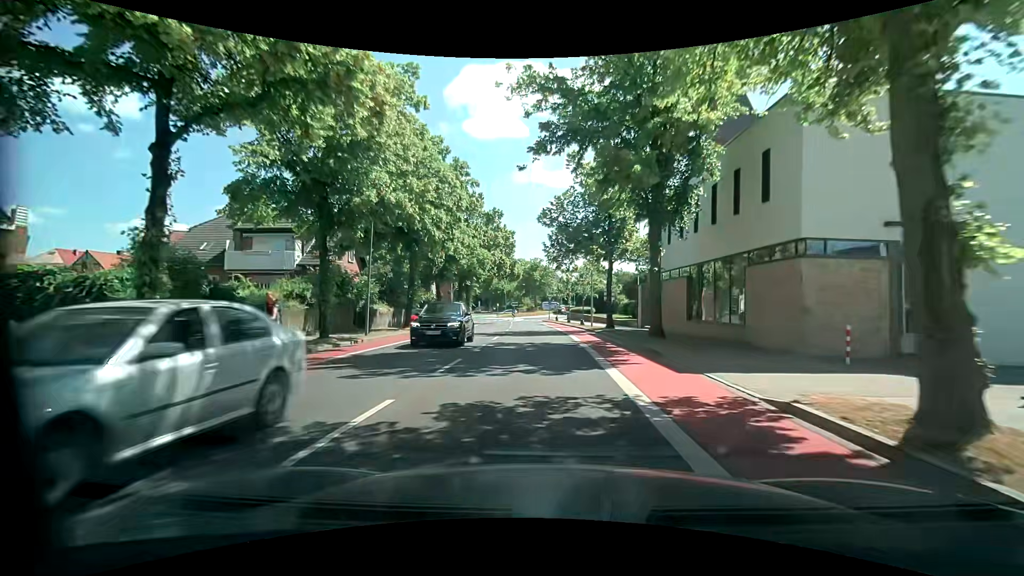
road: unclassified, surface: asphalt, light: Day
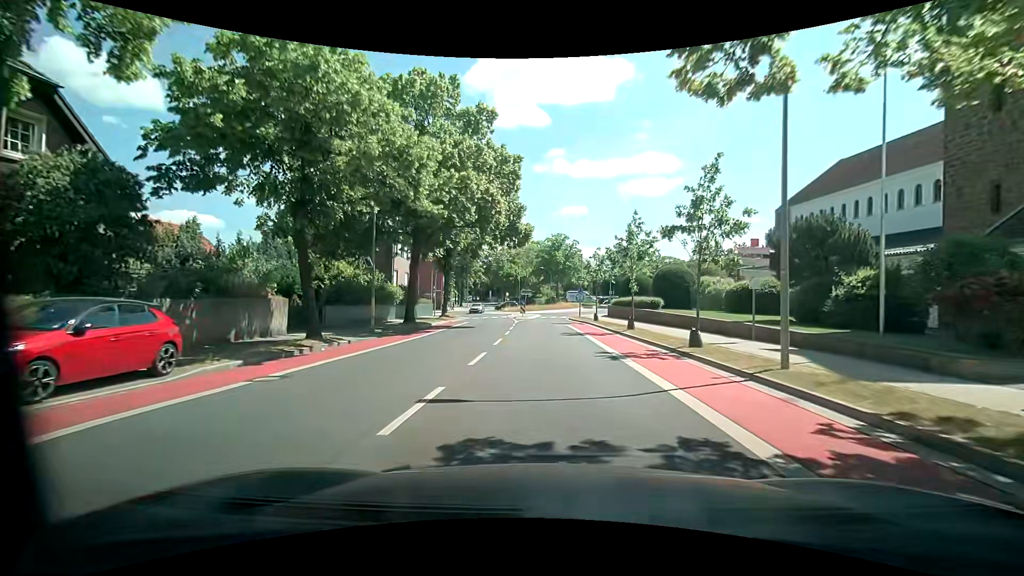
(-0.6, +28.6) m; -2°
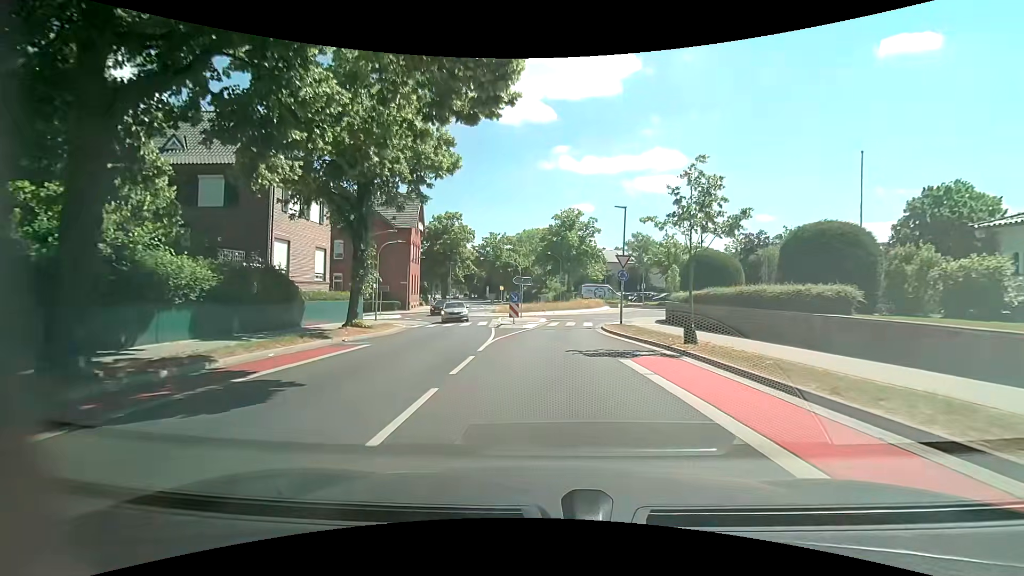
(-0.3, +22.8) m; -1°
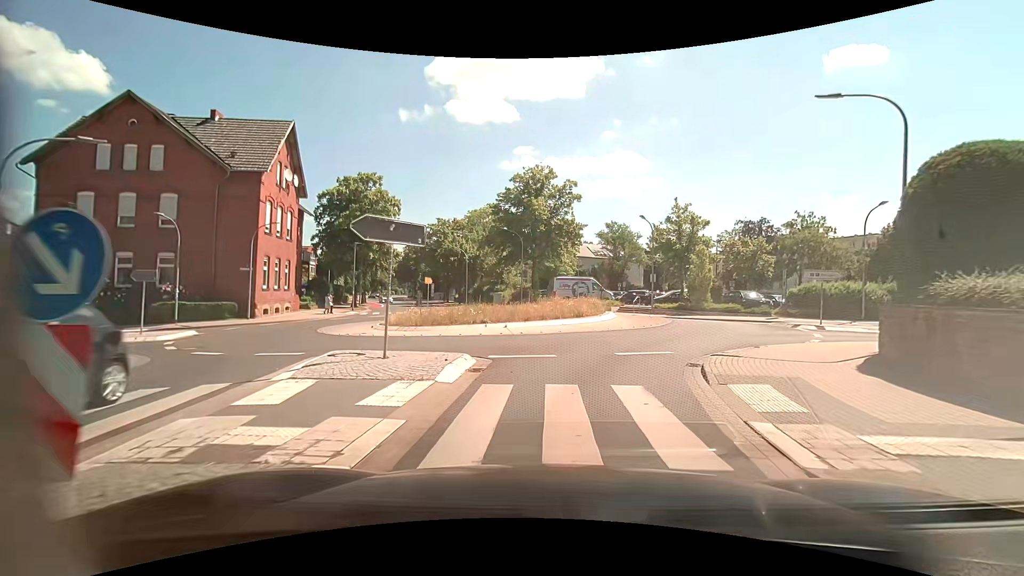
(+0.7, +23.3) m; +4°
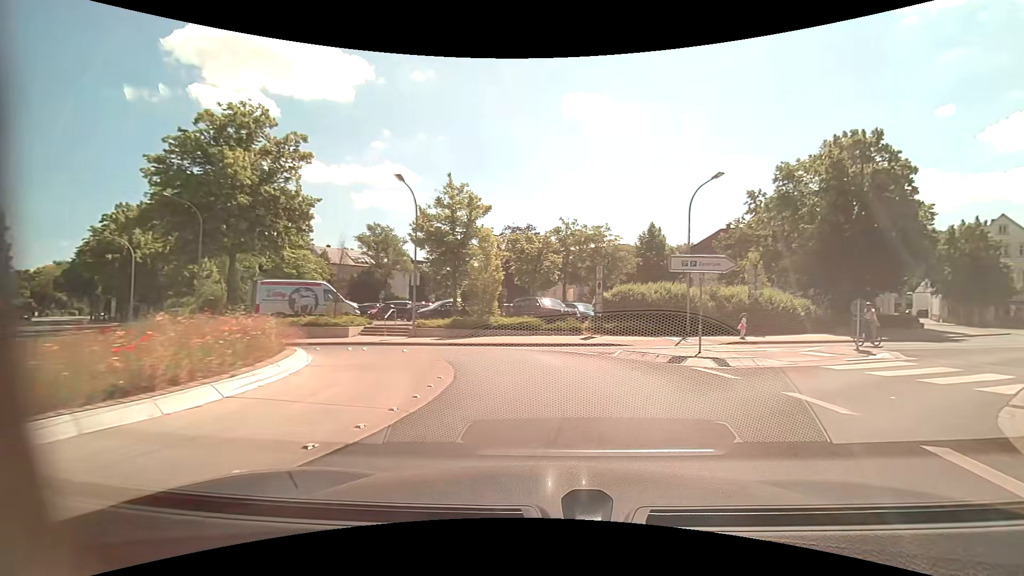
(+2.6, +15.0) m; +26°
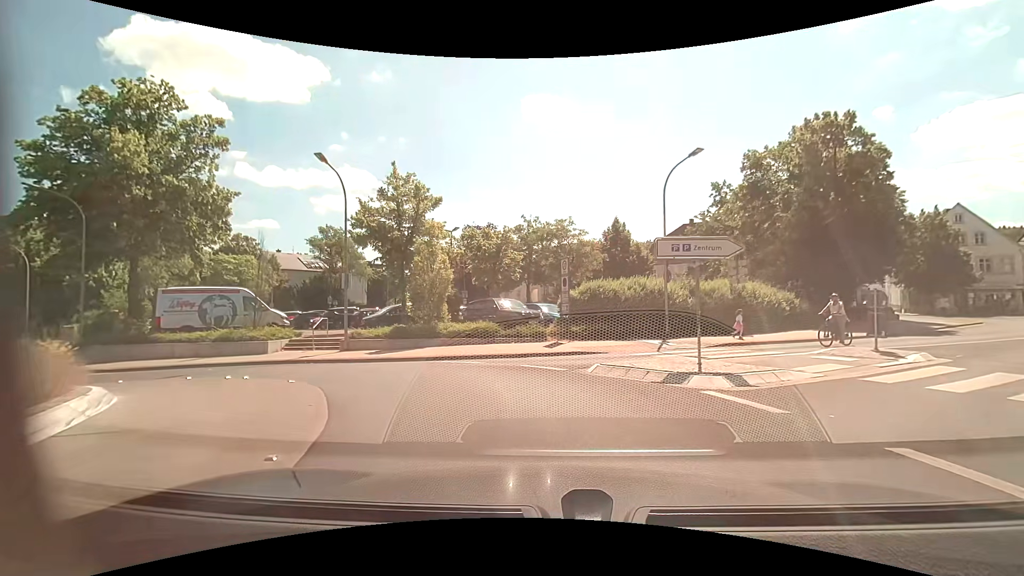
(+0.2, +3.6) m; +4°
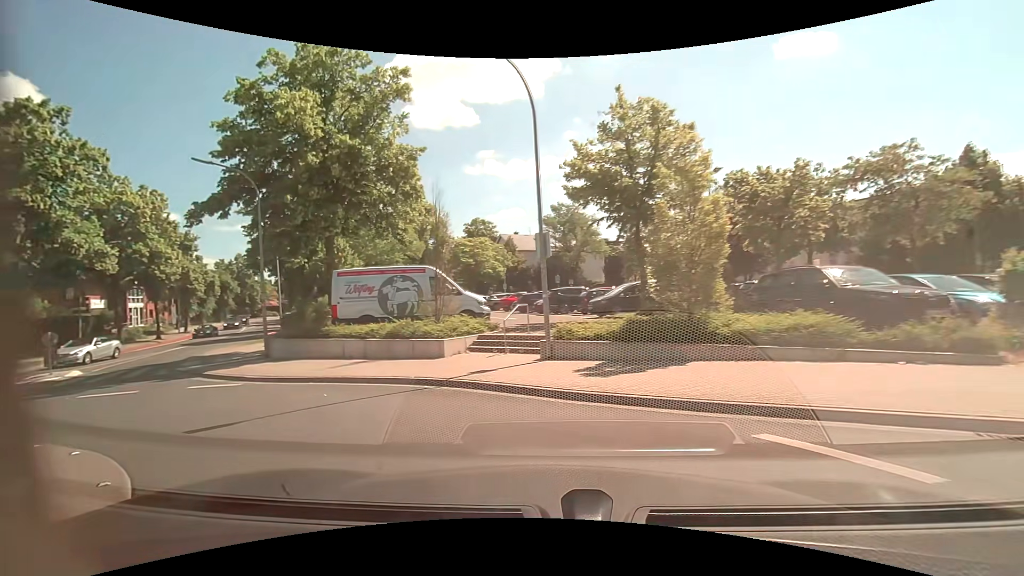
(-1.6, +8.6) m; -28°
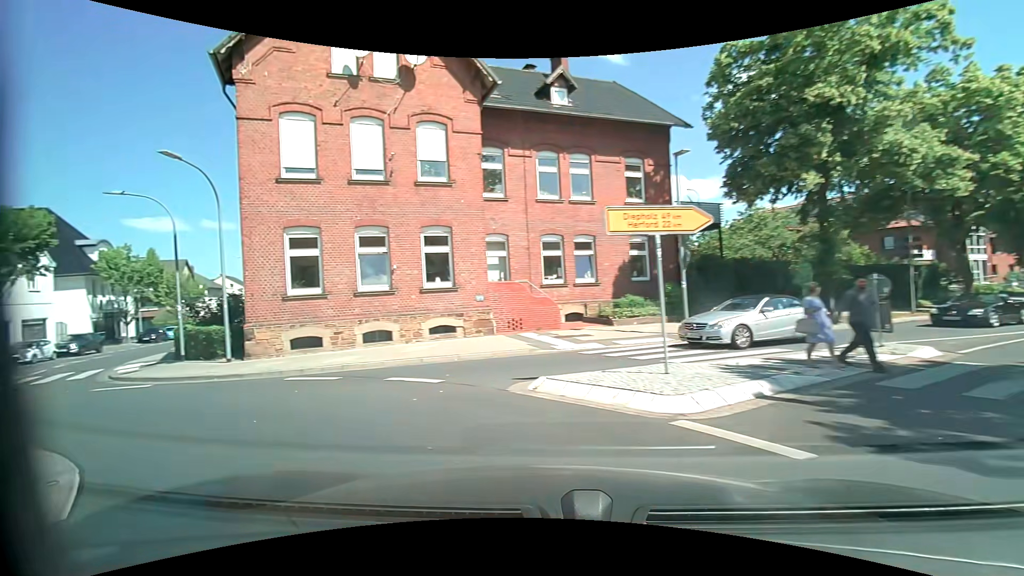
(-8.1, +10.4) m; -79°
(-5, +8) (-13, +14) (-20, +21) (-25, +30) (-29, +39) (-33, +48) (-37, +57) (-41, +66) (-45, +75) (-49, +85) m
